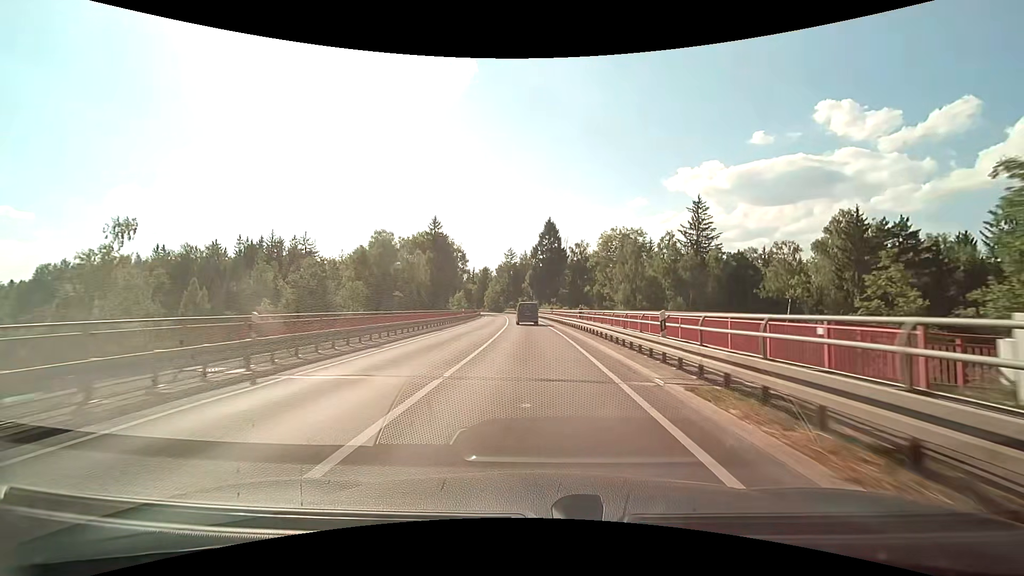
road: secondary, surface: asphalt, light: Day
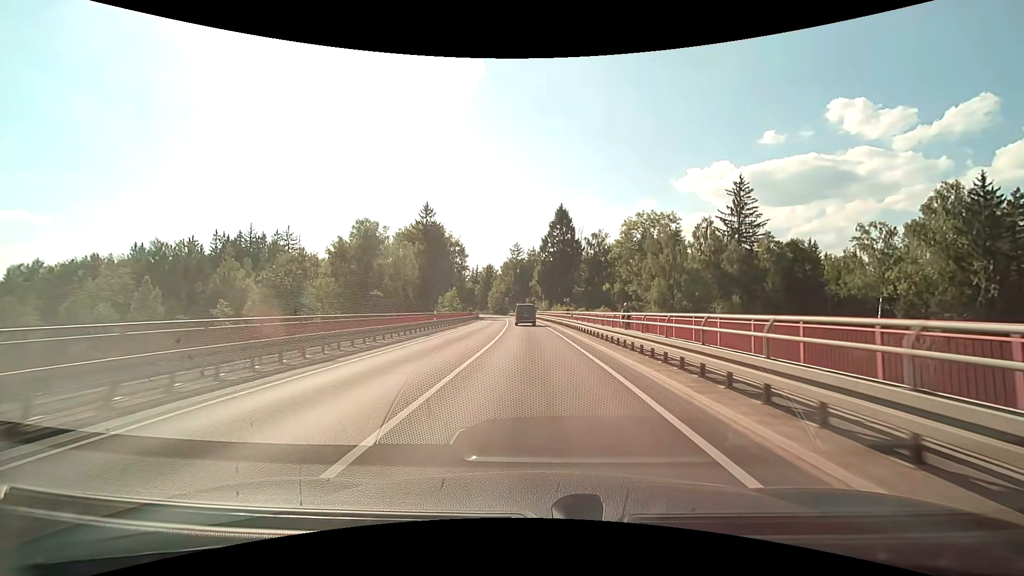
(-0.1, +18.5) m; -1°
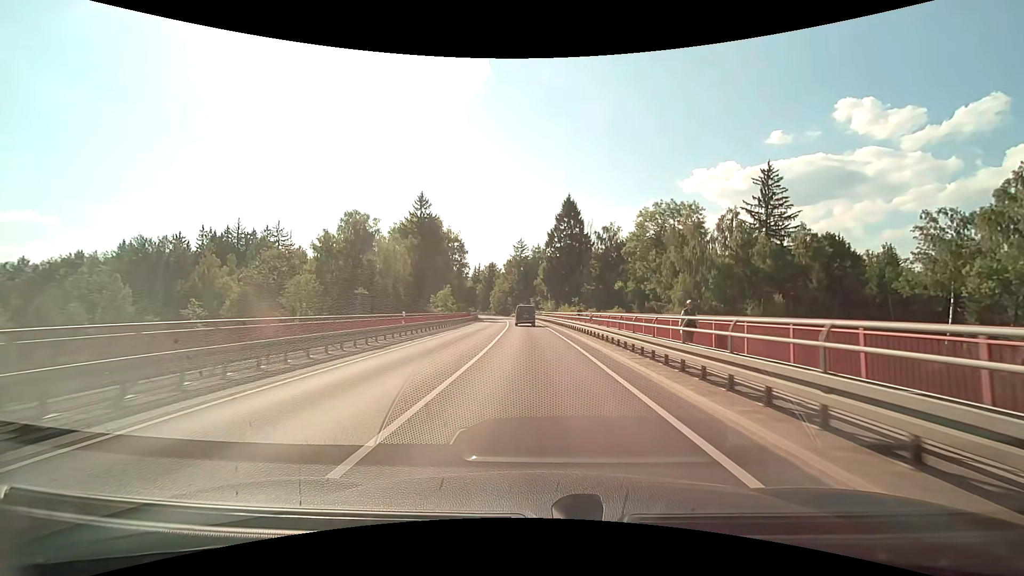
(0.0, +9.3) m; 0°
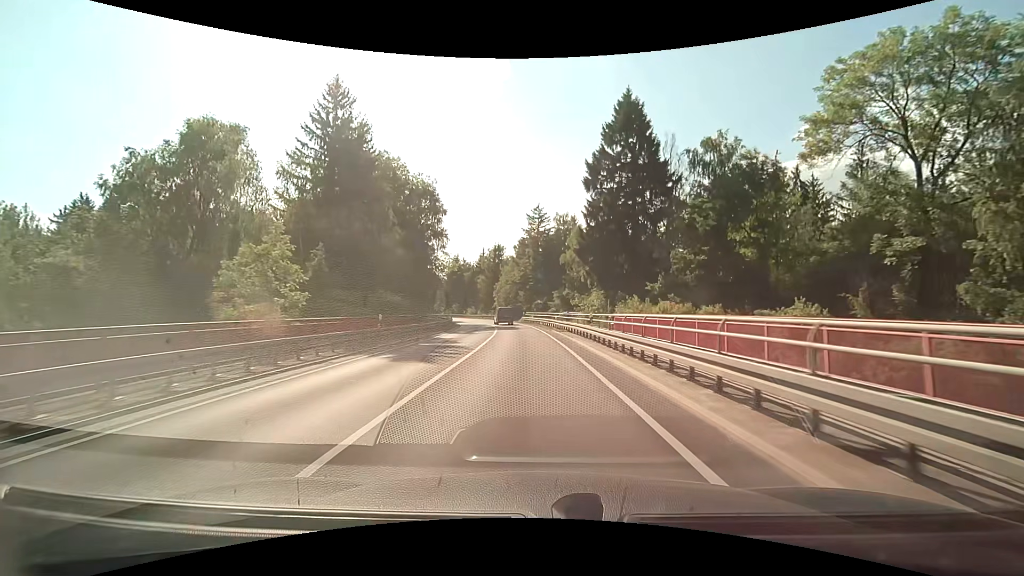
(-0.9, +48.6) m; -2°
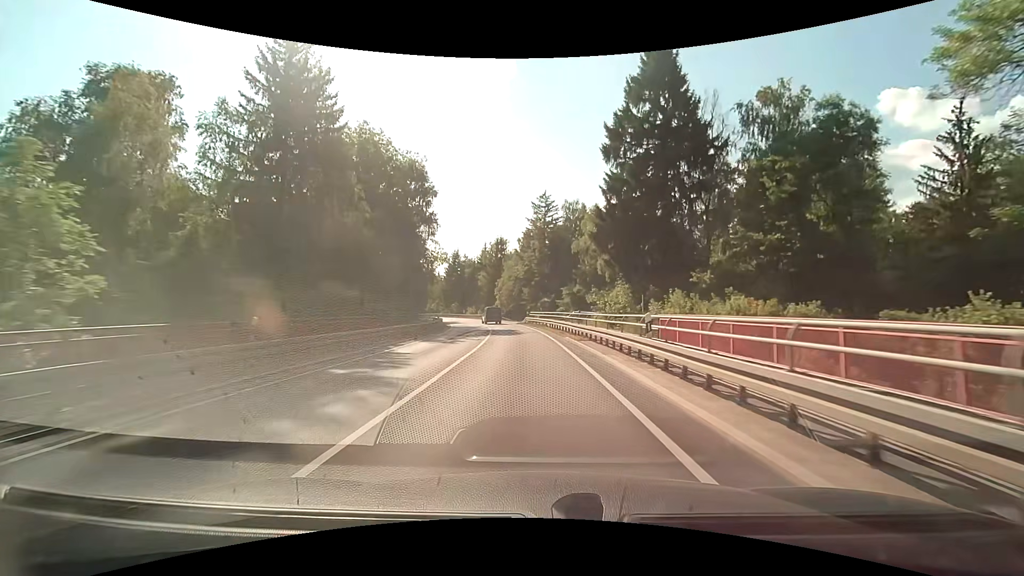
(-0.1, +10.4) m; -1°
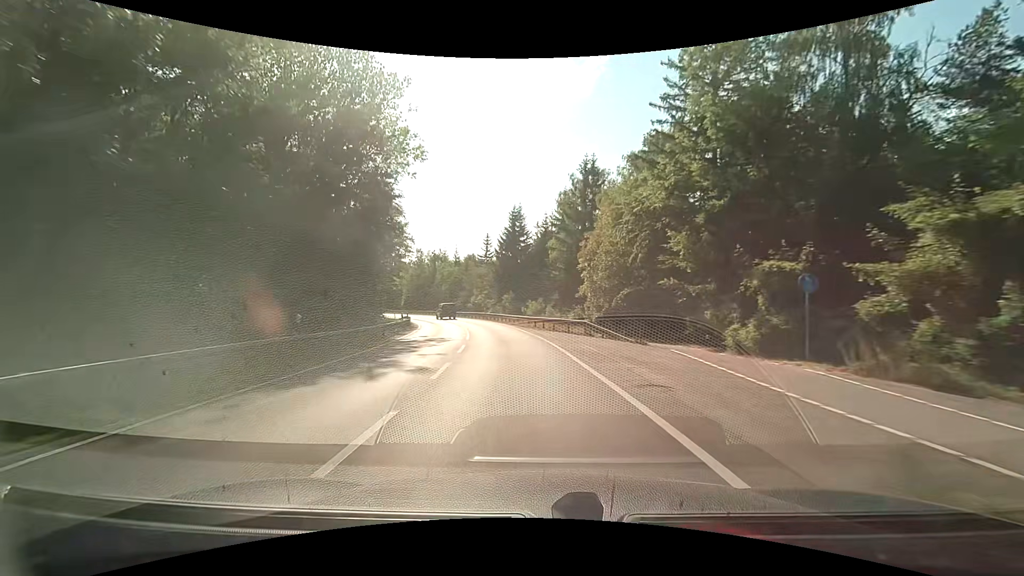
(-3.6, +54.2) m; -10°
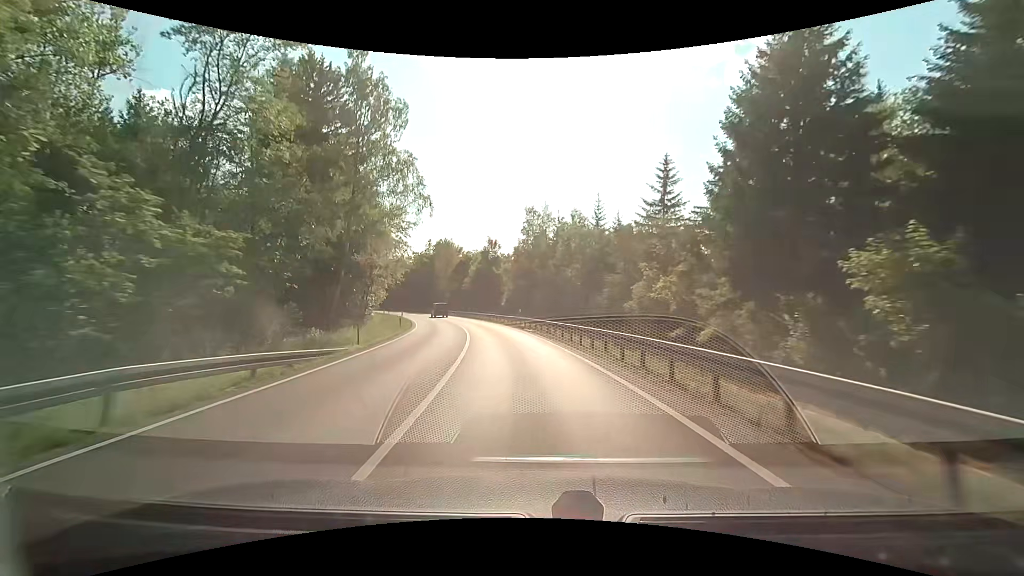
(-7.6, +52.7) m; -17°
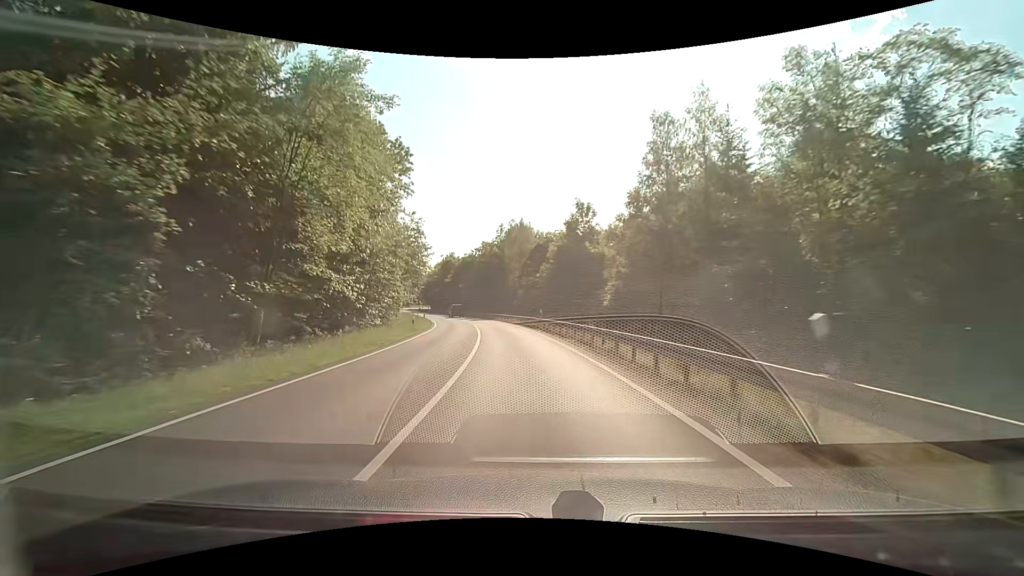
(-2.5, +32.0) m; -9°
(0, +10) (-1, +20) (-2, +30) (-4, +40) (-5, +50) (-8, +59) (-10, +69) (-13, +79) (-16, +88) (-19, +98) m
